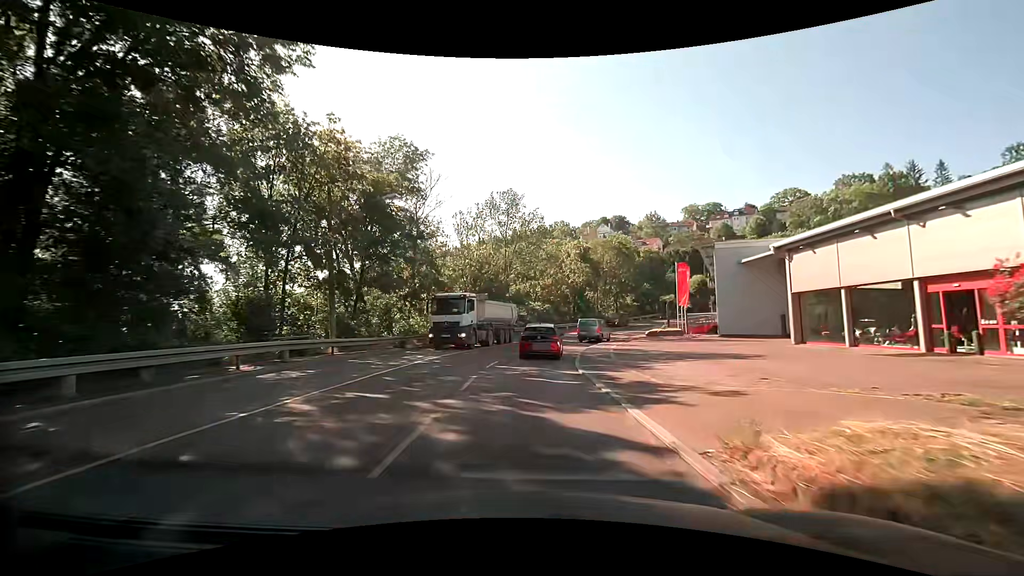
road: secondary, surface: asphalt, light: Day
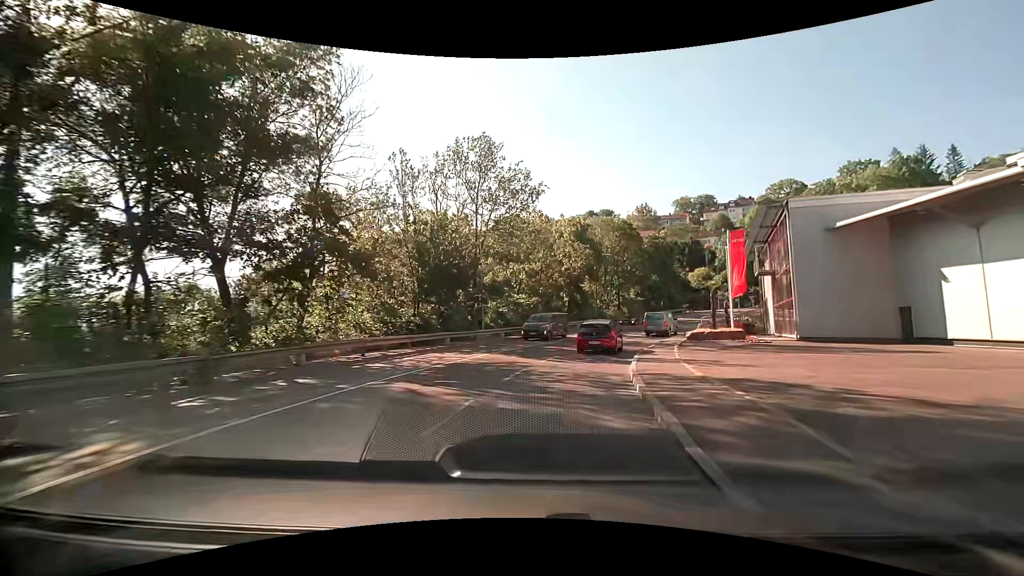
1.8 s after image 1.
(+0.3, +16.3) m; +2°
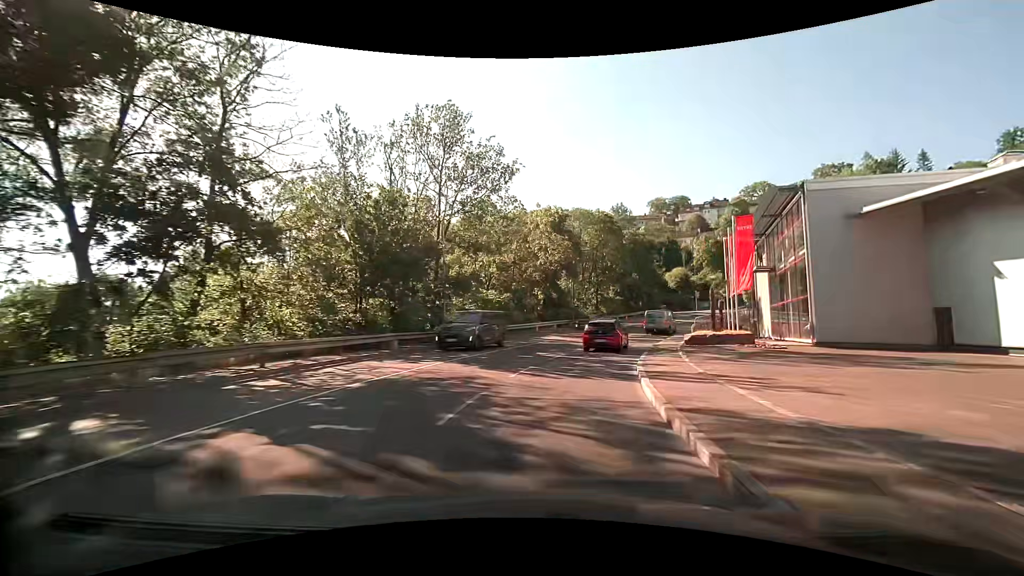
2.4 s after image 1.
(+0.1, +5.5) m; +4°
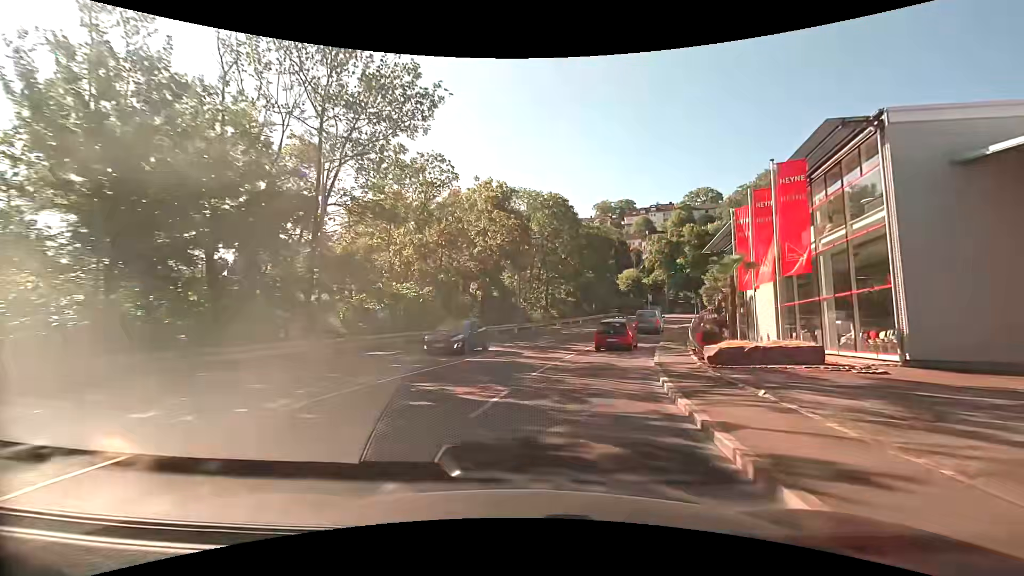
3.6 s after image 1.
(+0.5, +11.3) m; +6°
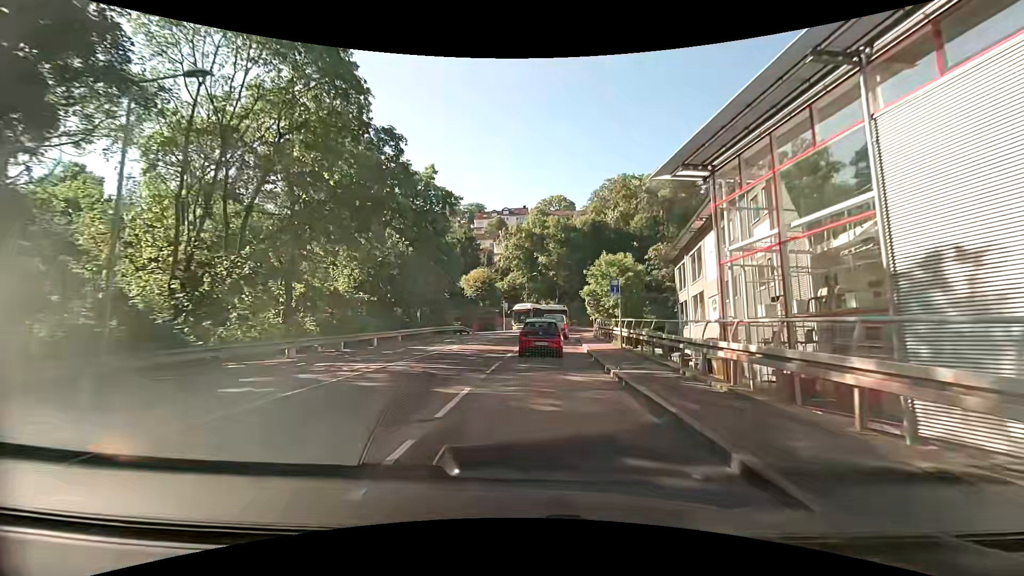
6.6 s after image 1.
(+5.2, +29.7) m; +17°
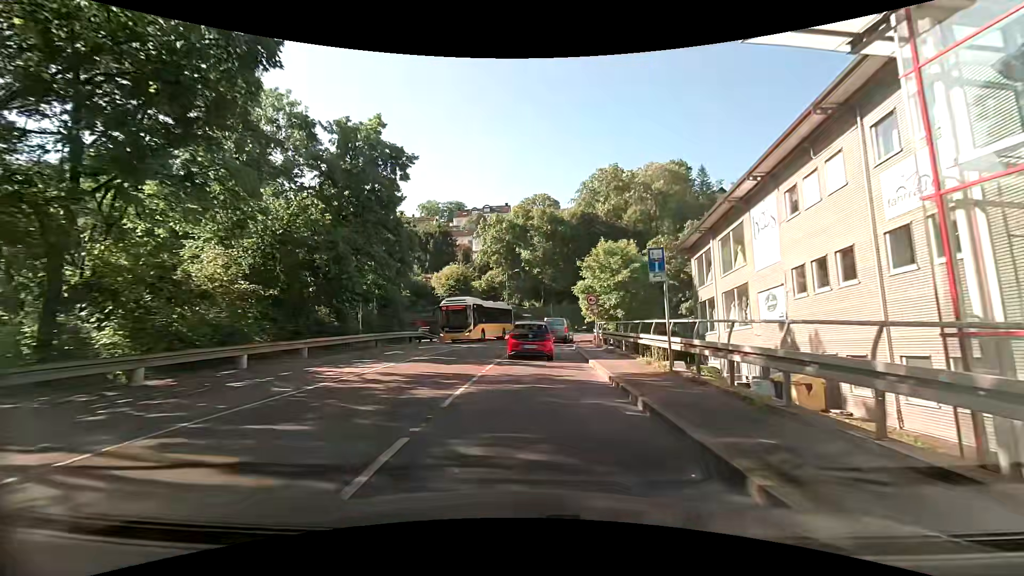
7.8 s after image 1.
(+0.2, +10.0) m; -1°
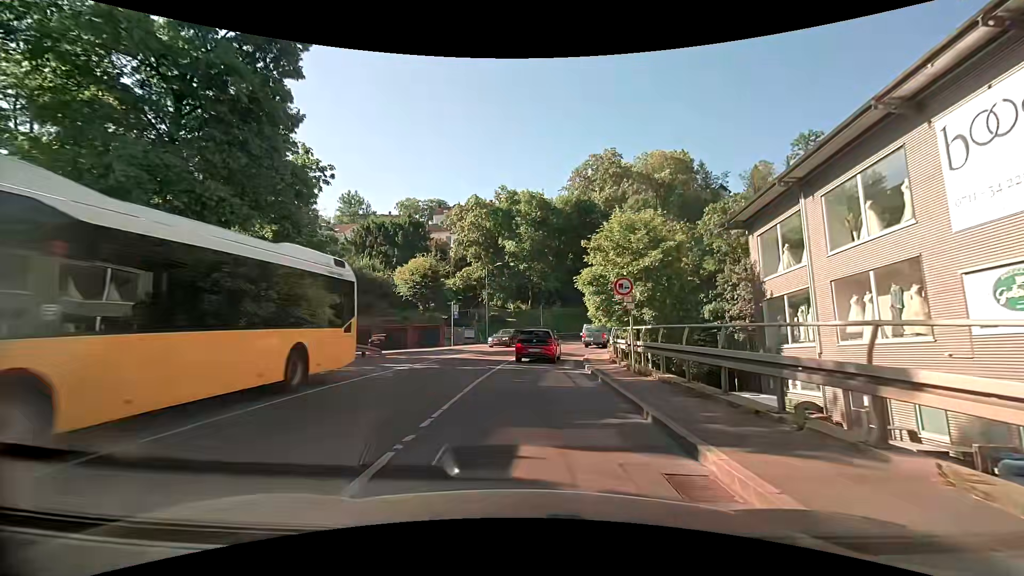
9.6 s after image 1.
(+0.5, +12.5) m; +4°
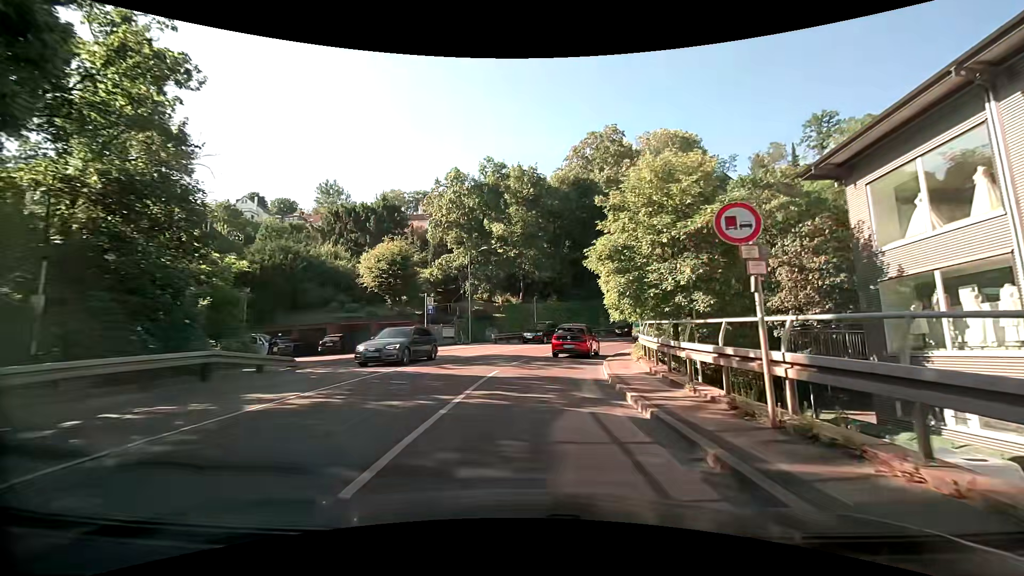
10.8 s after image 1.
(+0.2, +9.0) m; +2°
(0, +10) (+1, +20) (+4, +30) (+7, +39) (+13, +47) (+19, +55) (+27, +61) (+36, +65) (+46, +67) (+56, +68) m
